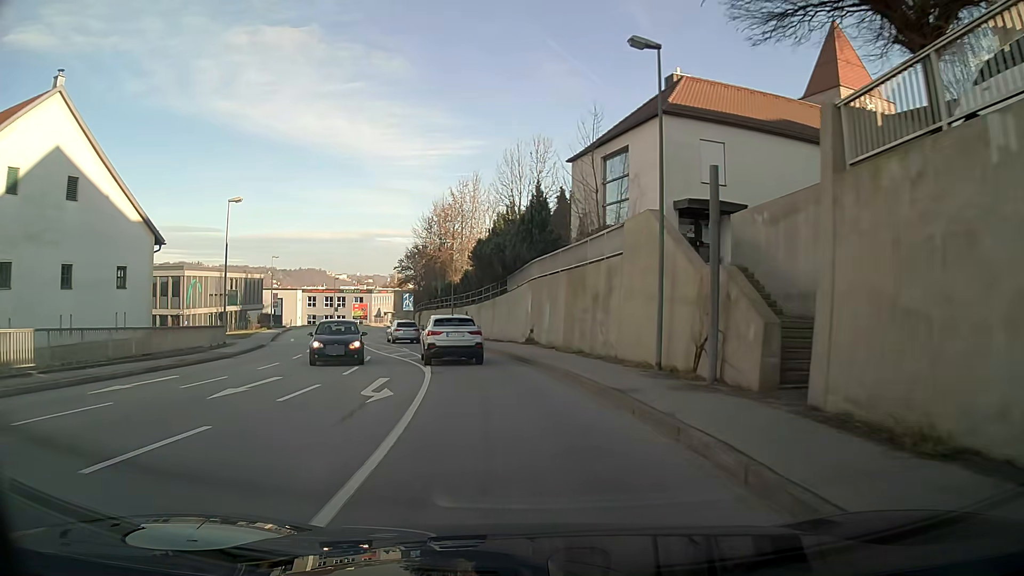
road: tertiary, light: Day
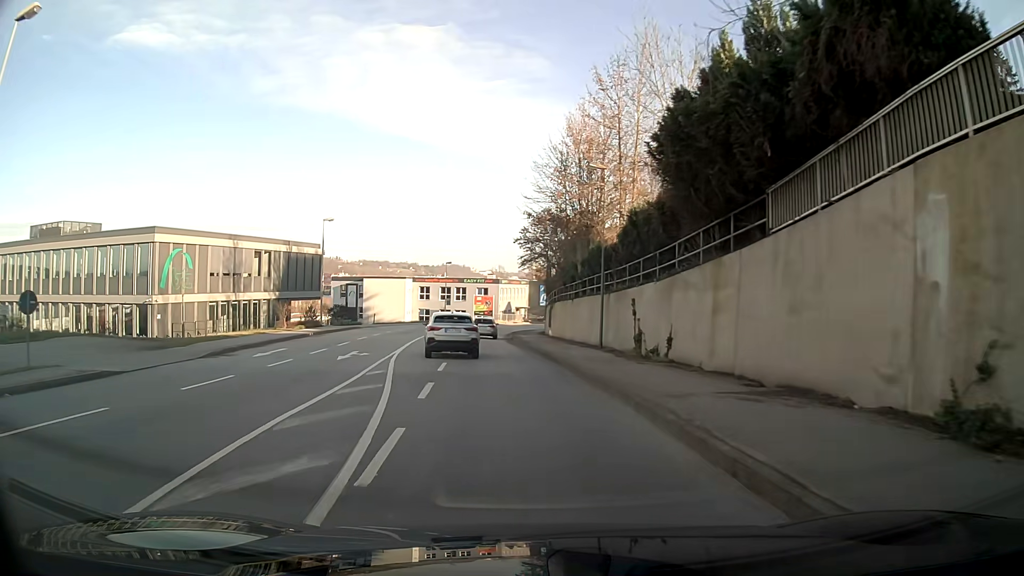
(-2.9, +26.4) m; -12°
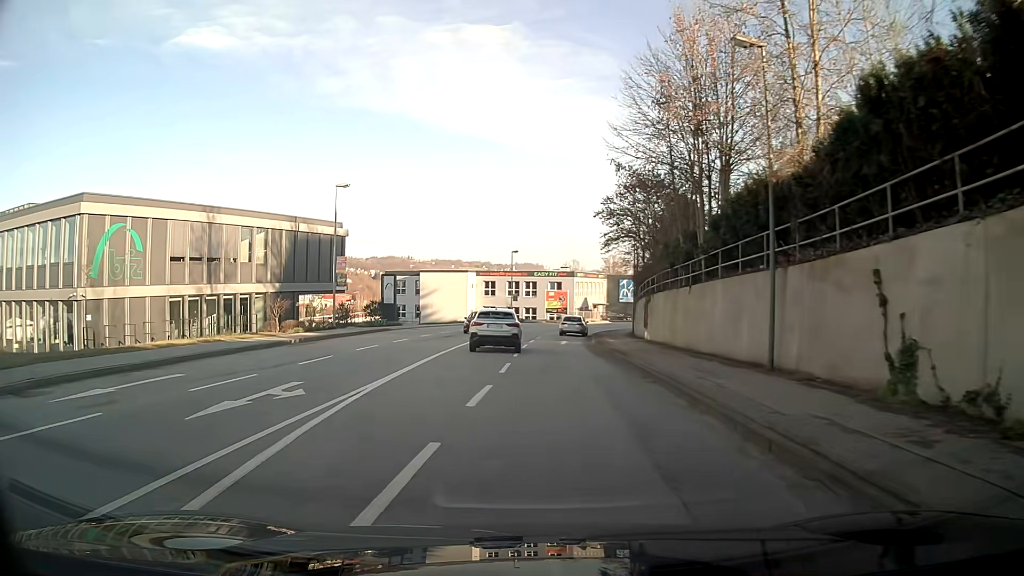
(-0.9, +13.5) m; -7°
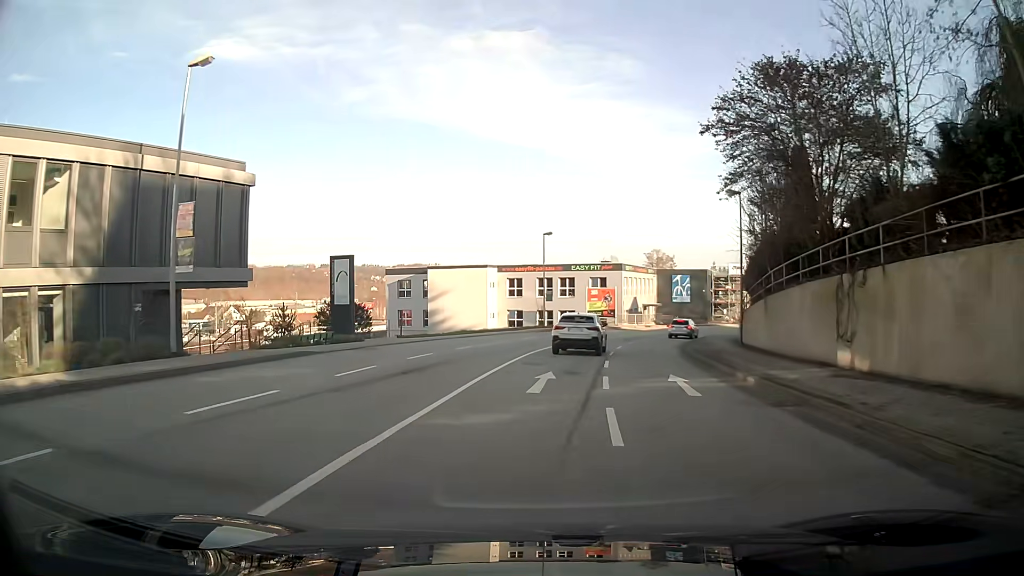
(-0.3, +20.9) m; 0°
